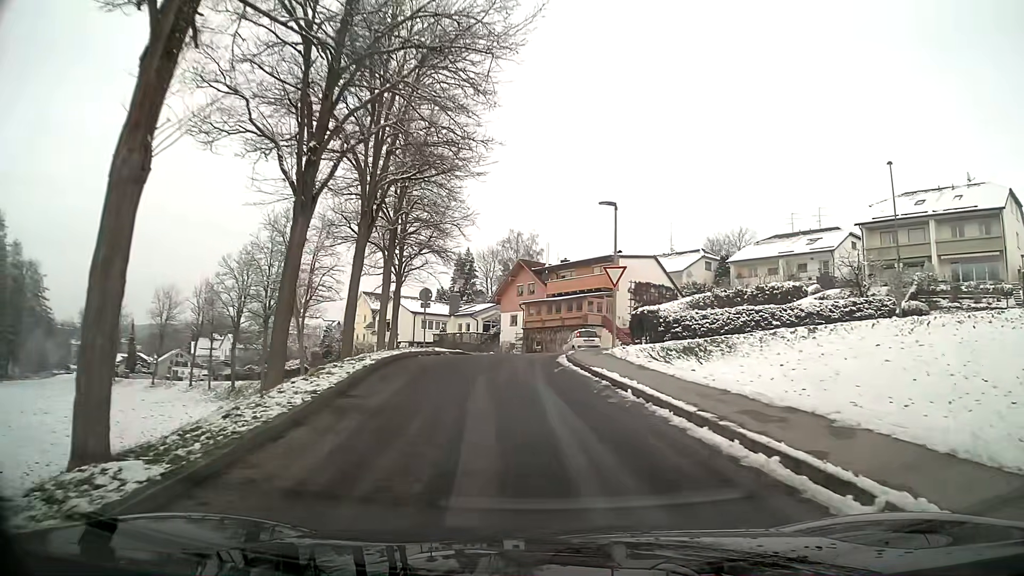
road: residential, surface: asphalt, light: Day
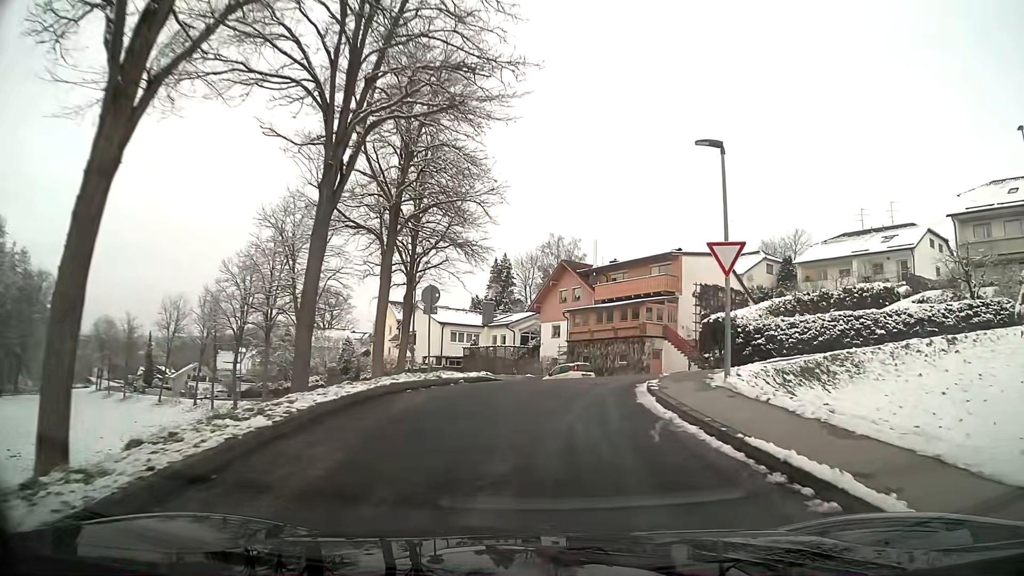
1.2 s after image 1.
(-0.2, +9.0) m; -2°
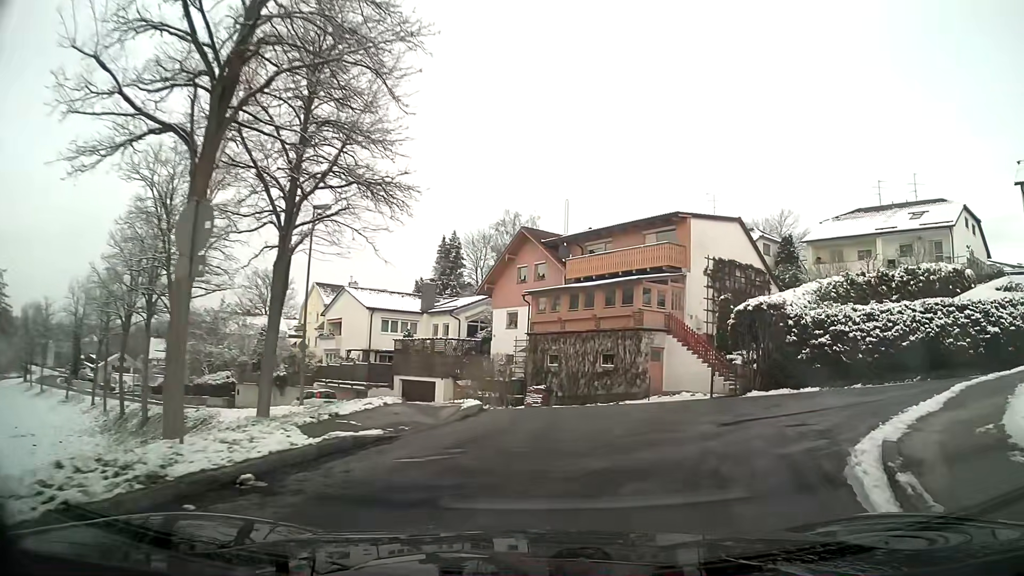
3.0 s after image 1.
(+0.3, +12.3) m; +6°
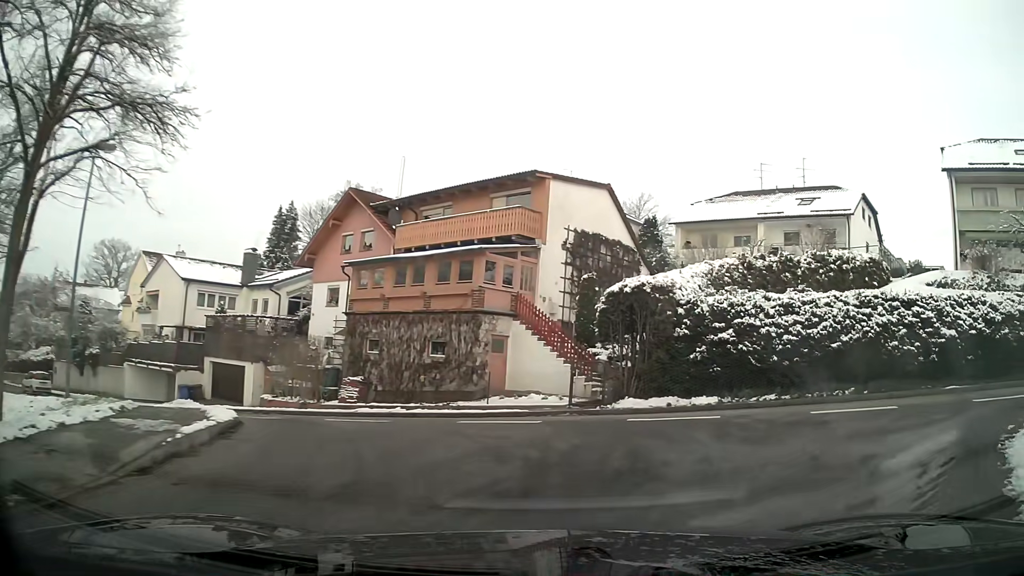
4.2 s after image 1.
(+0.7, +5.6) m; +15°
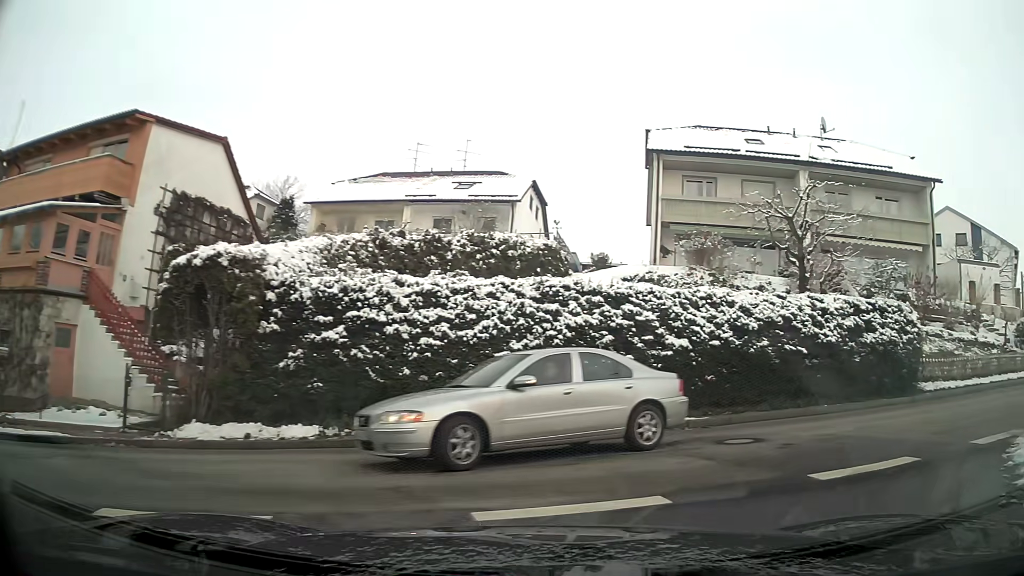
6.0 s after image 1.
(+1.5, +5.8) m; +32°
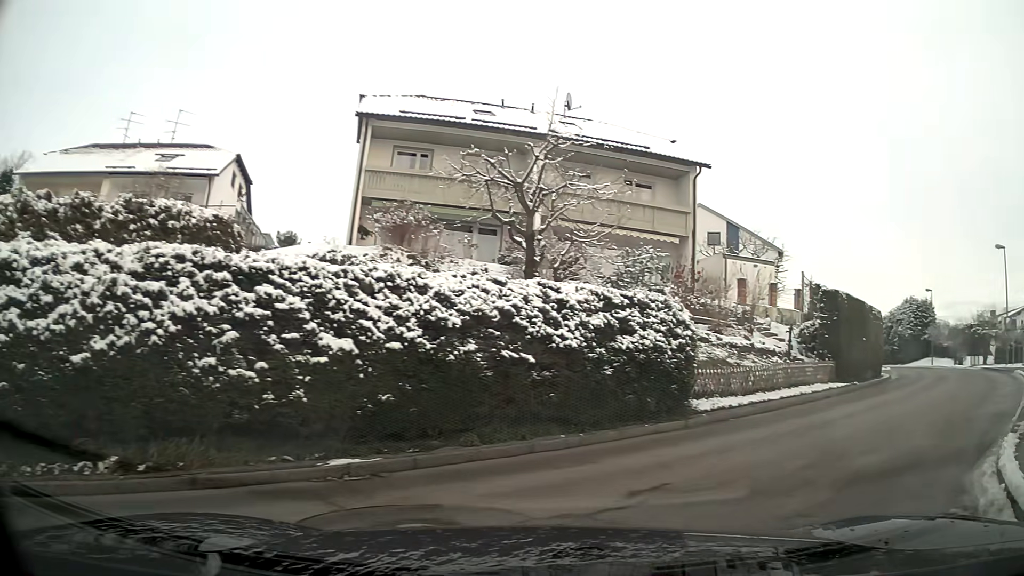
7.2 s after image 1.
(+1.0, +4.6) m; +25°
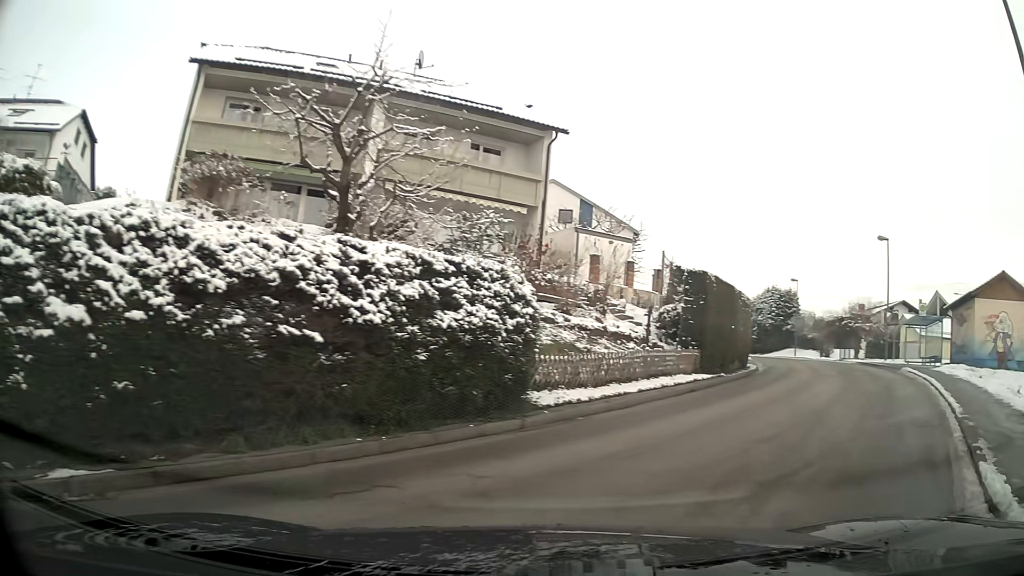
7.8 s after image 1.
(+0.3, +2.6) m; +13°
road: unclassified
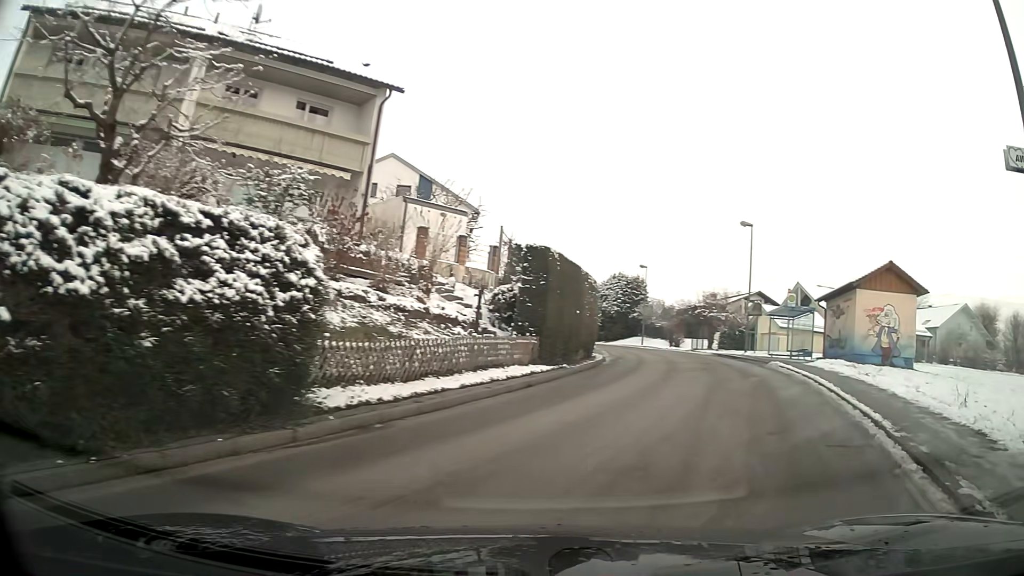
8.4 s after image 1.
(+0.3, +2.9) m; +12°
(+2, +10) (+4, +20) (+4, +30) (+4, +40) (+3, +50) (+1, +59) (-2, +69) (-5, +78) (-8, +88) (-10, +98) m
